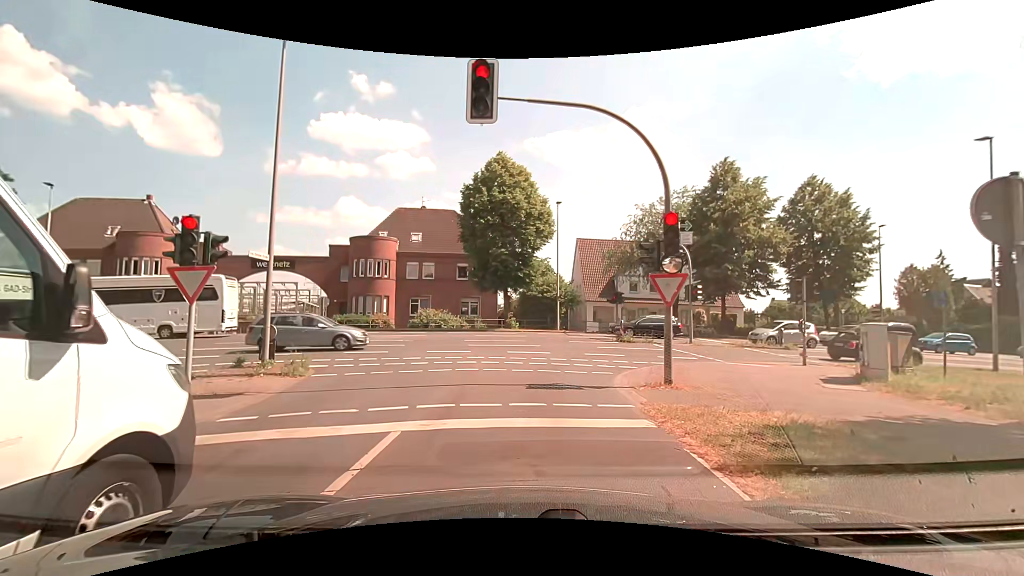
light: Day
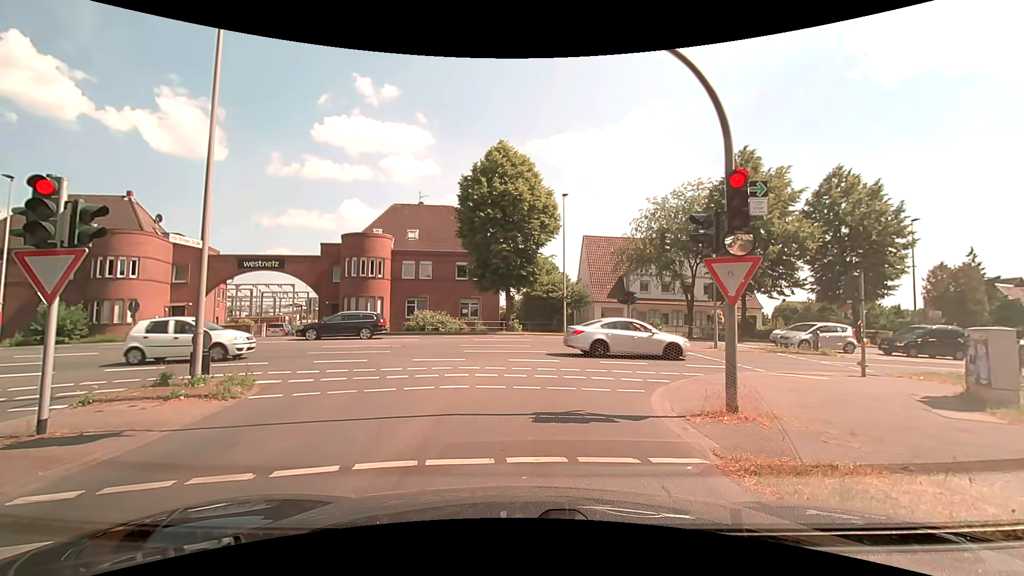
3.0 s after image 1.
(0.0, +2.9) m; +1°
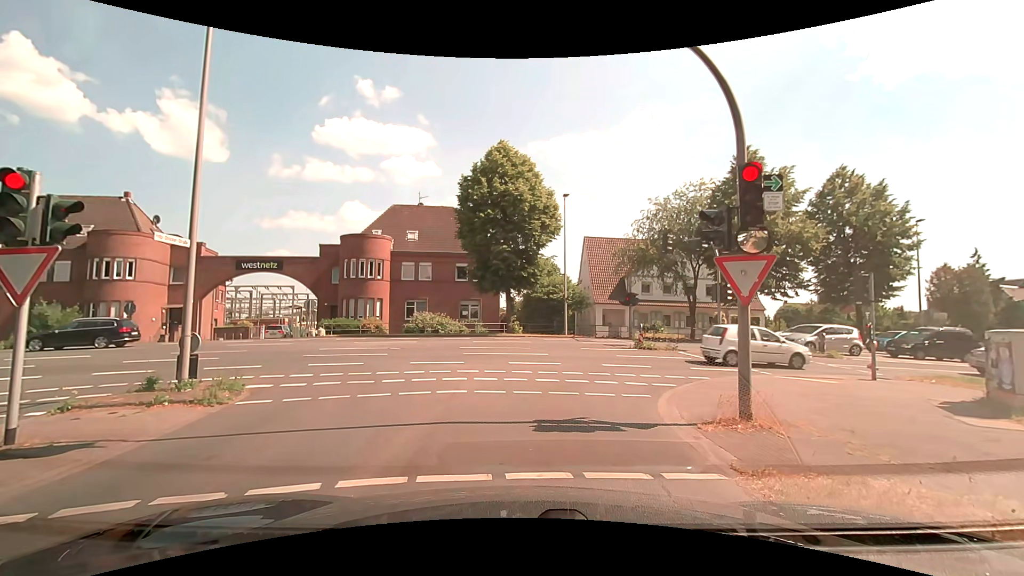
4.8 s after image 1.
(0.0, +0.4) m; 0°
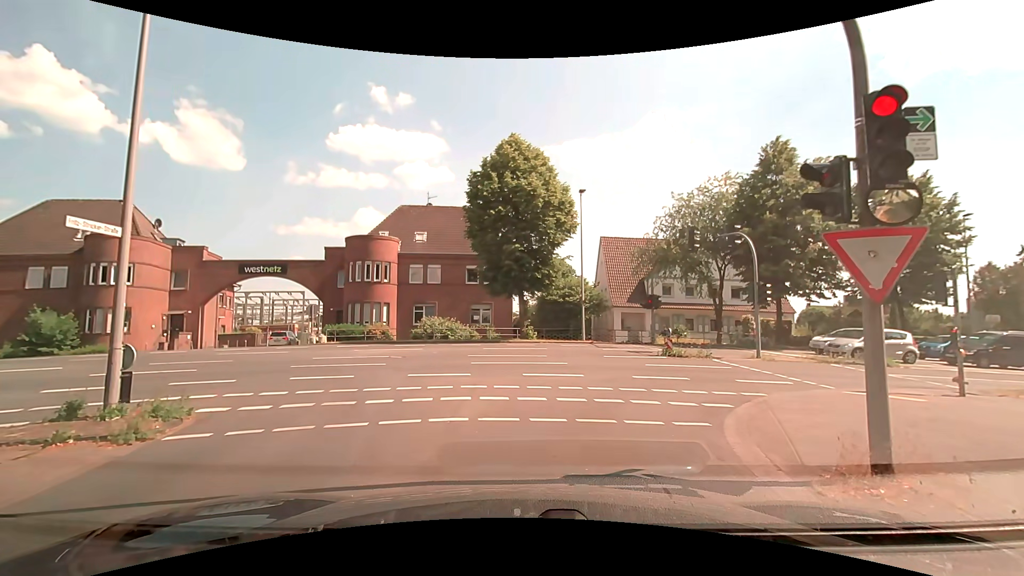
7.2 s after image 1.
(0.0, +2.3) m; 0°
